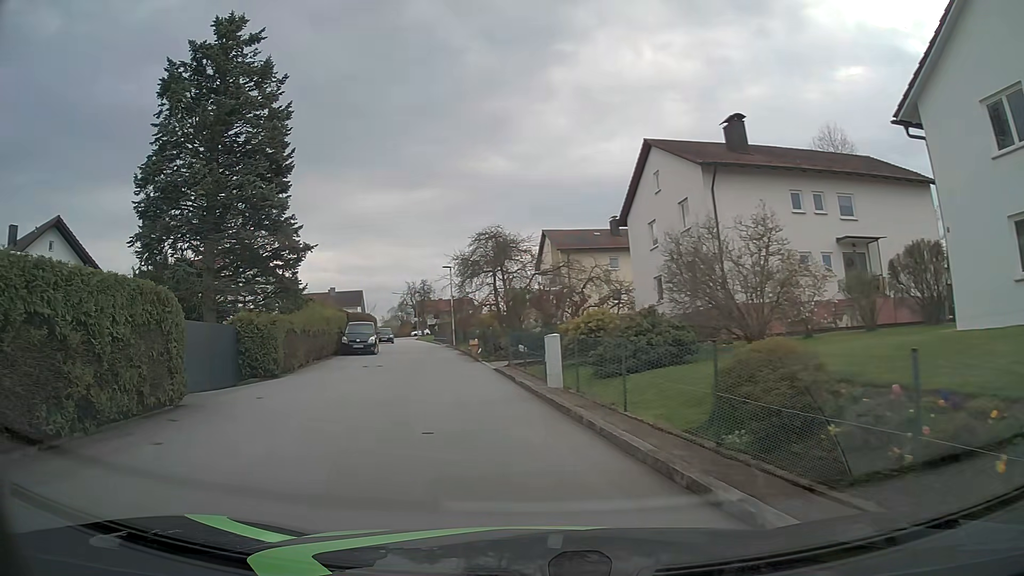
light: Day
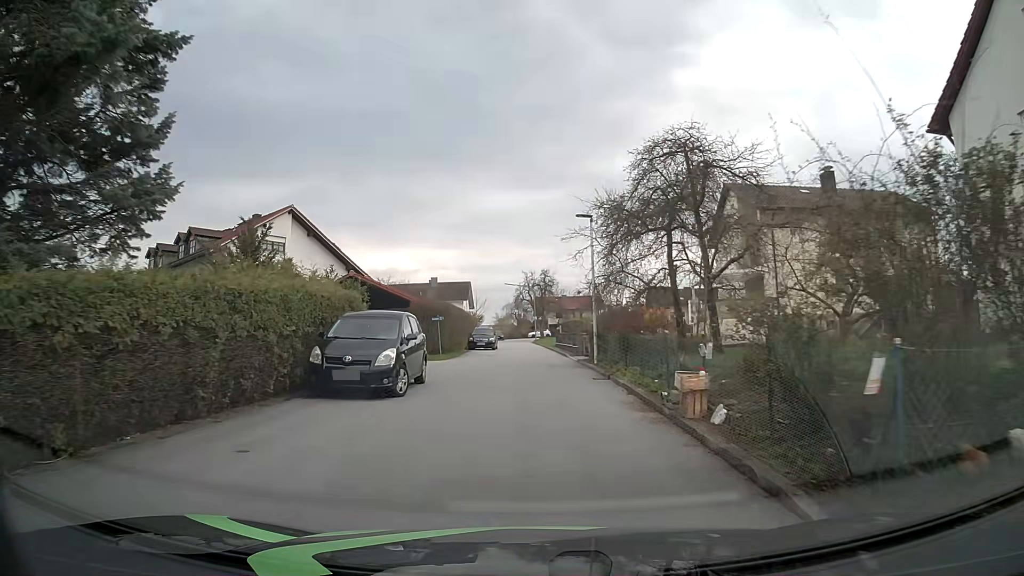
(-3.5, +21.1) m; -12°
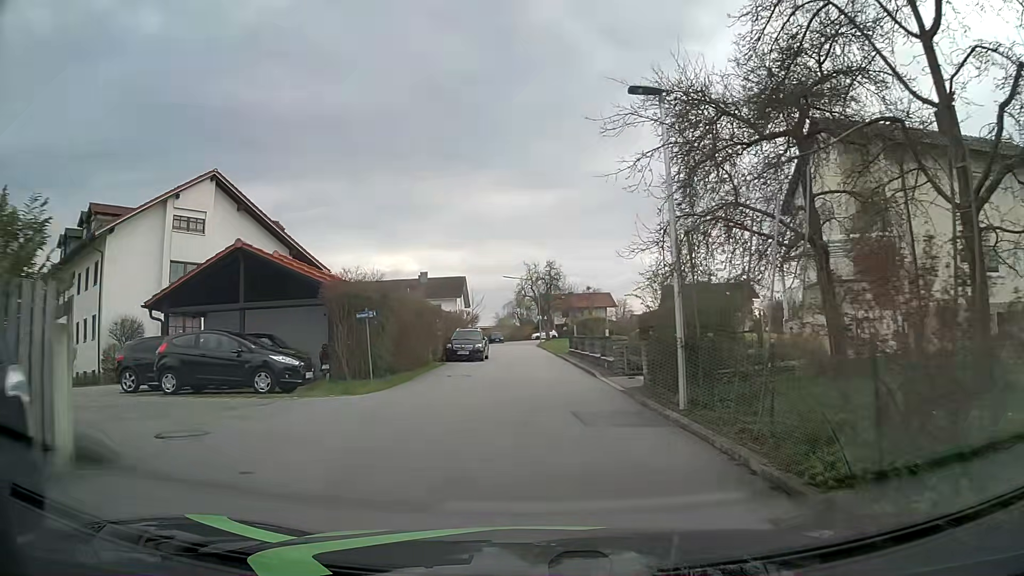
(0.0, +13.1) m; 0°
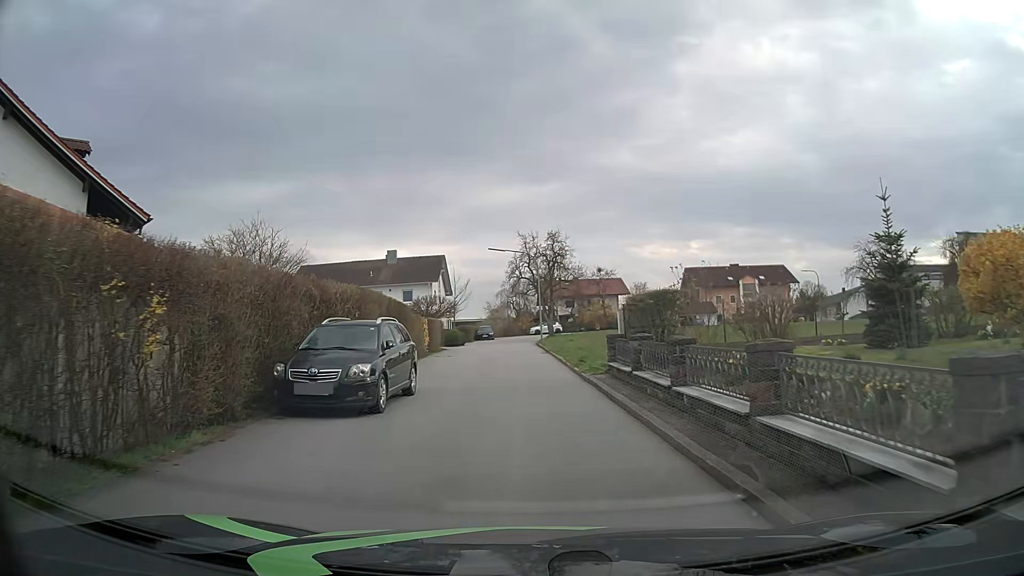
(0.0, +20.1) m; 0°
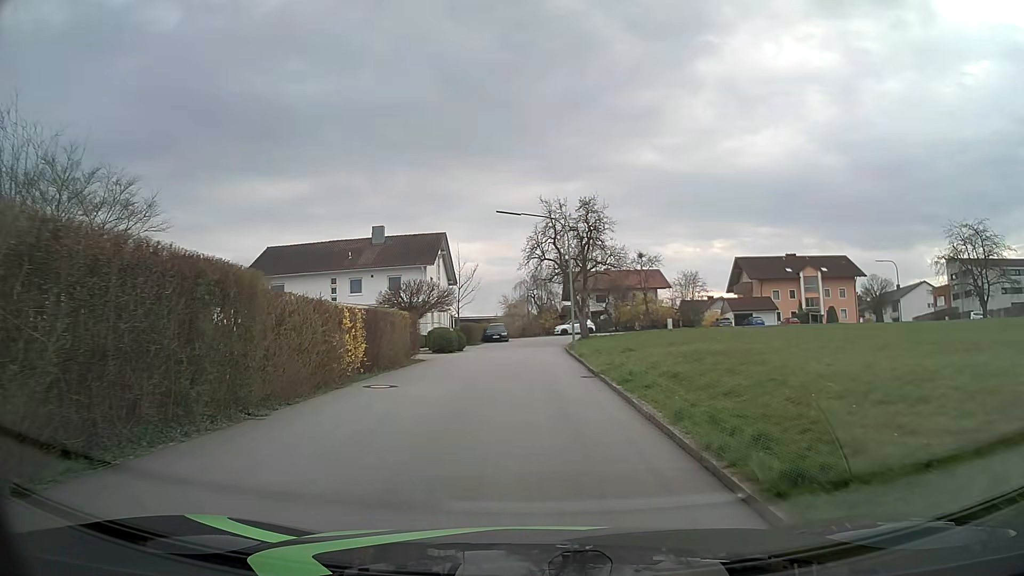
(-0.3, +16.5) m; -2°
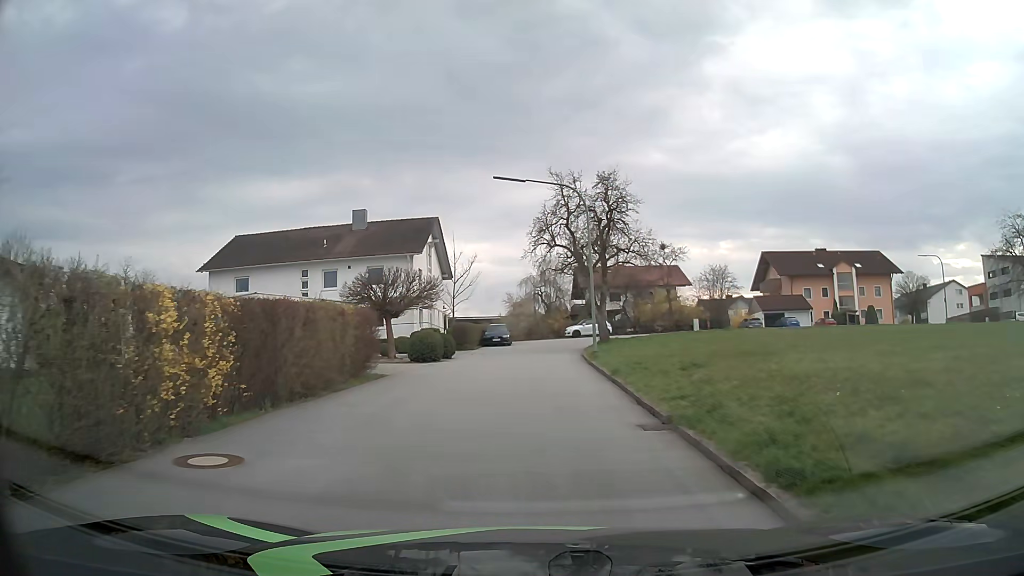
(-0.1, +8.6) m; -1°
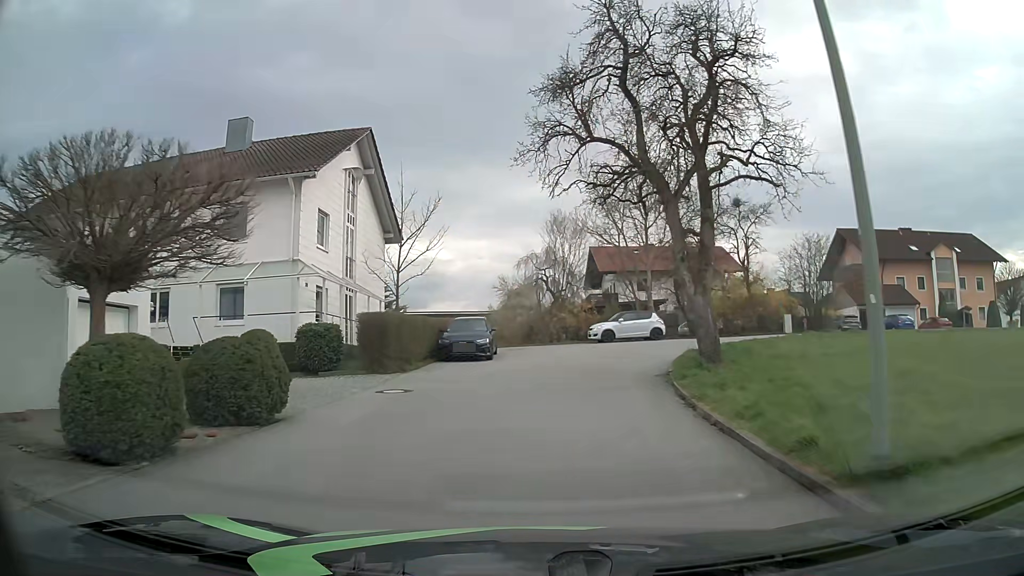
(-0.2, +22.0) m; 0°
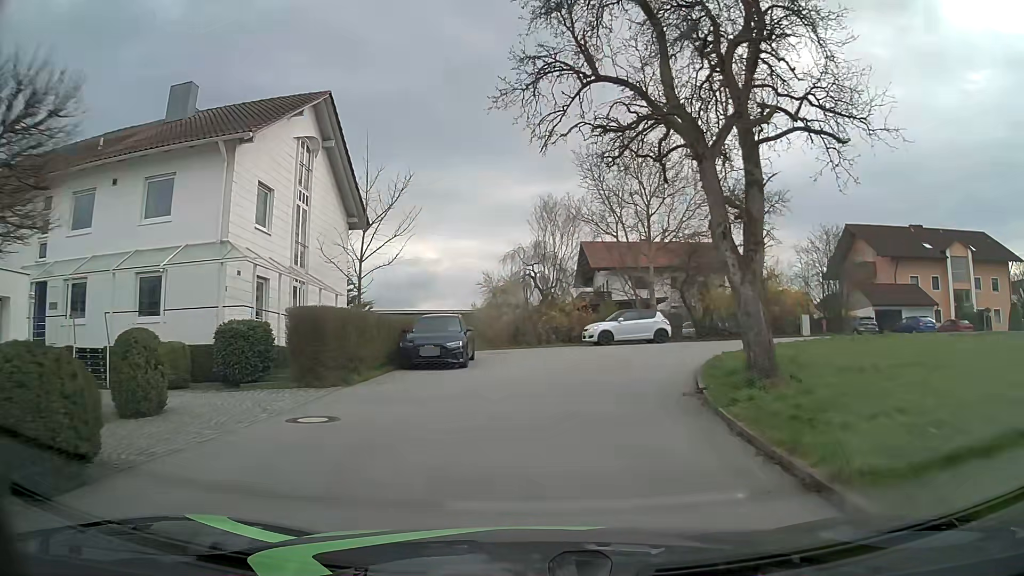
(+0.1, +4.5) m; +1°
(0, +10) (+3, +20) (+9, +27) (+18, +32) (+28, +34) (+37, +36) (+46, +40) (+53, +47) (+57, +56) (+60, +66) m
